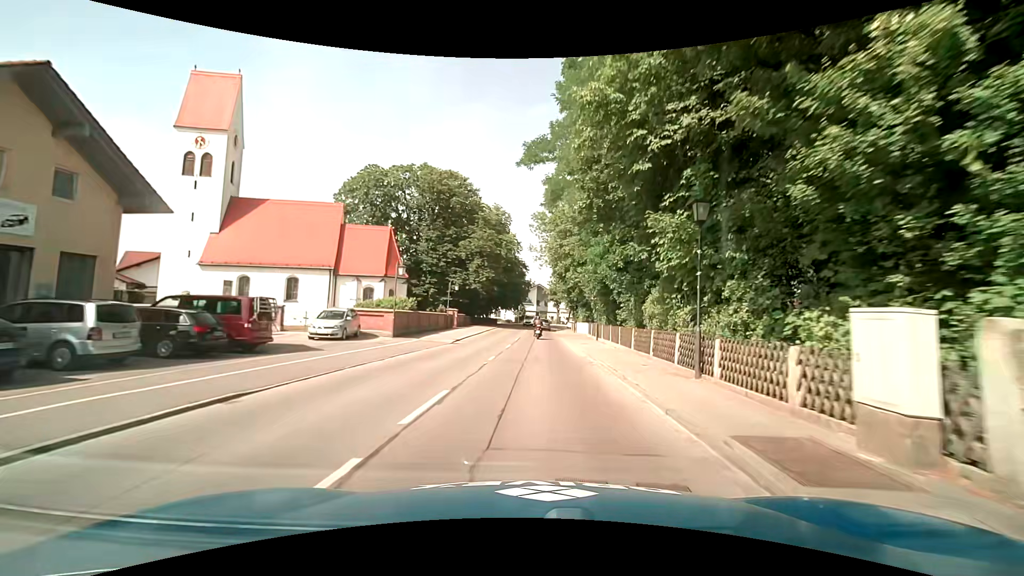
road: tertiary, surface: asphalt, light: Day
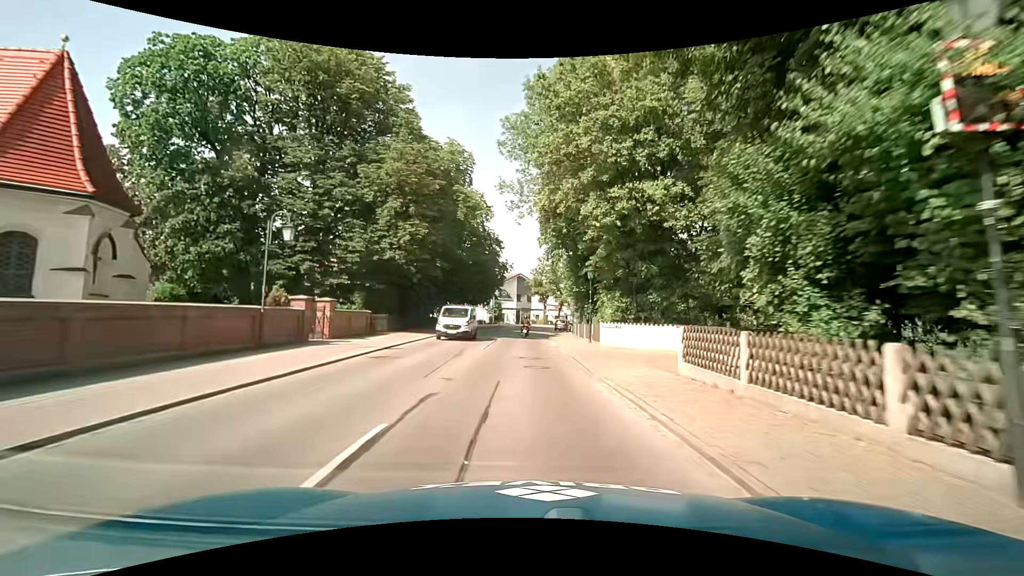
(+1.0, +30.0) m; +3°
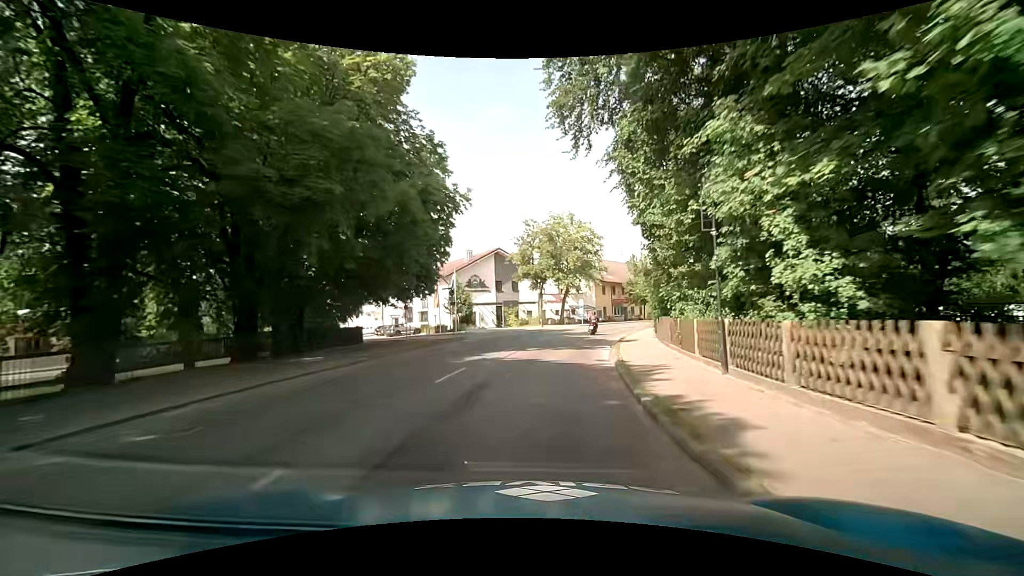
(-0.2, +37.6) m; 0°
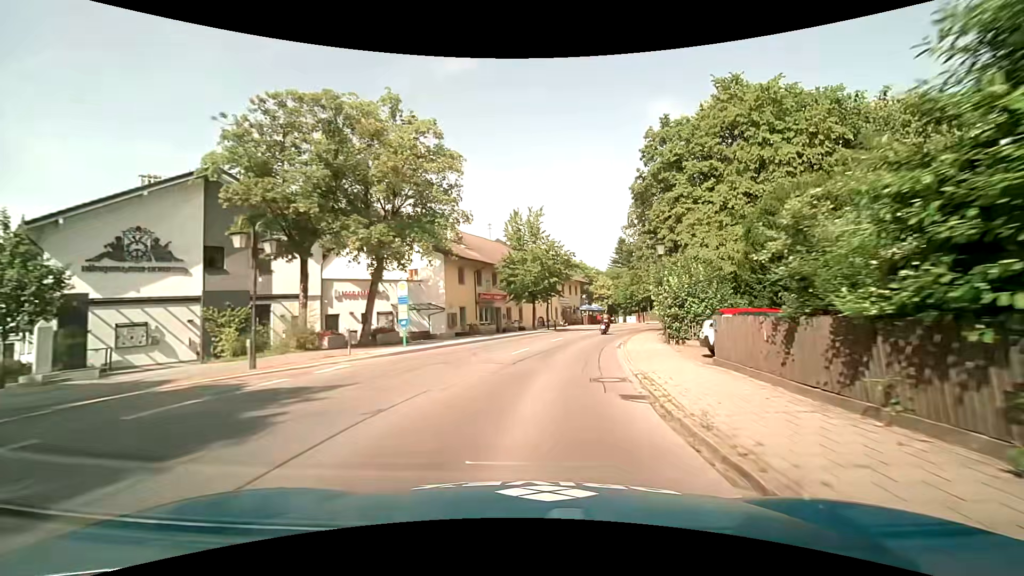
(+4.9, +36.4) m; +16°
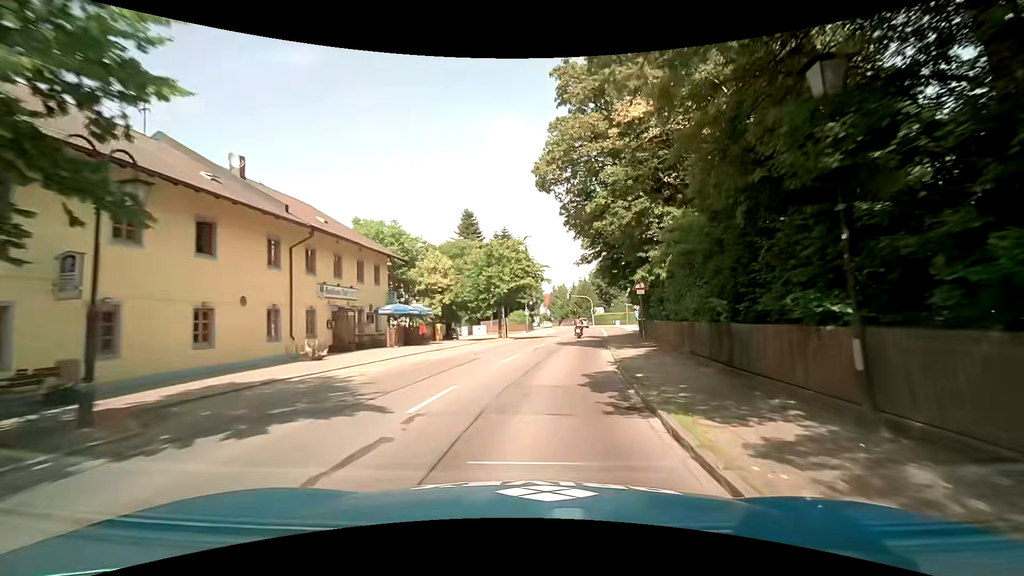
(+5.8, +36.0) m; +17°
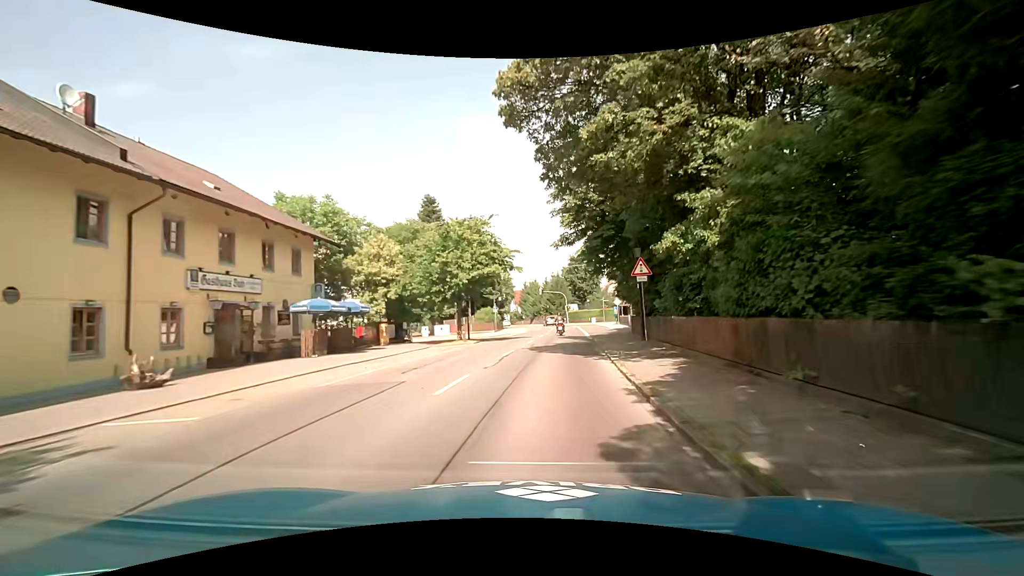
(+0.3, +7.4) m; +4°
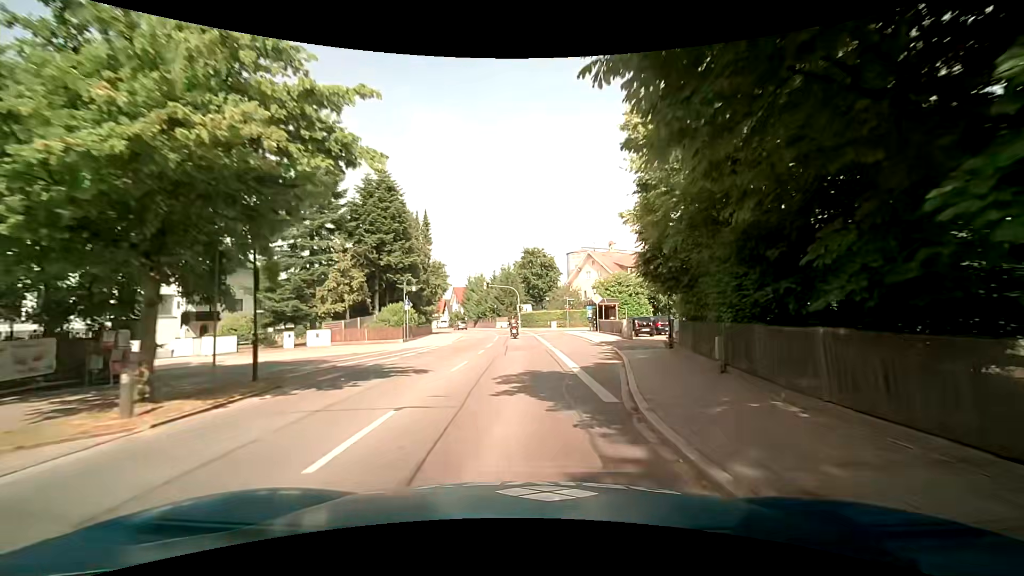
(+1.2, +22.0) m; +6°
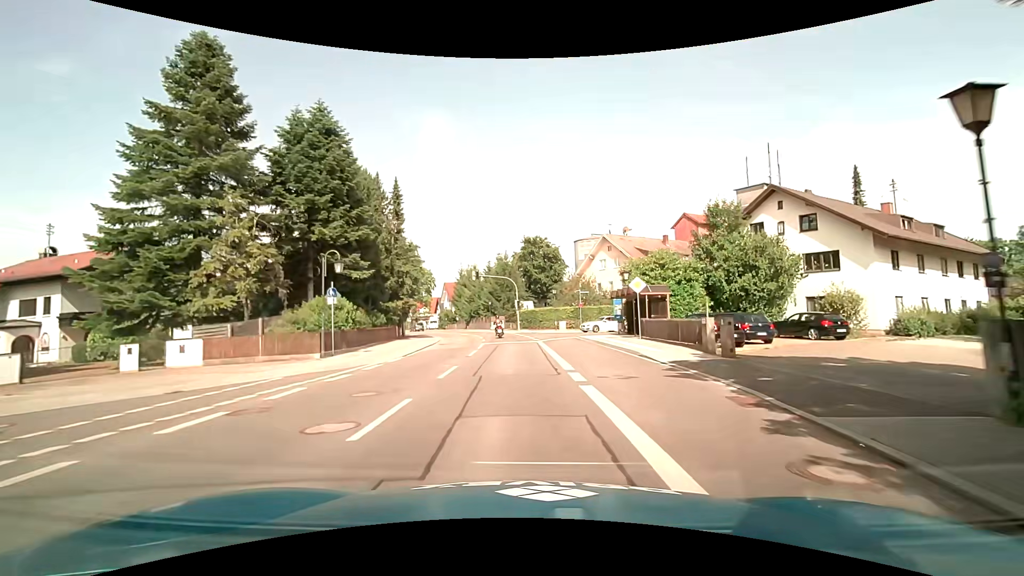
(-0.2, +14.7) m; -1°
(0, +10) (0, +20) (-1, +30) (-2, +40) (-3, +50) (-6, +60) (-9, +69) (-13, +78) (-17, +87) (-22, +96) m
